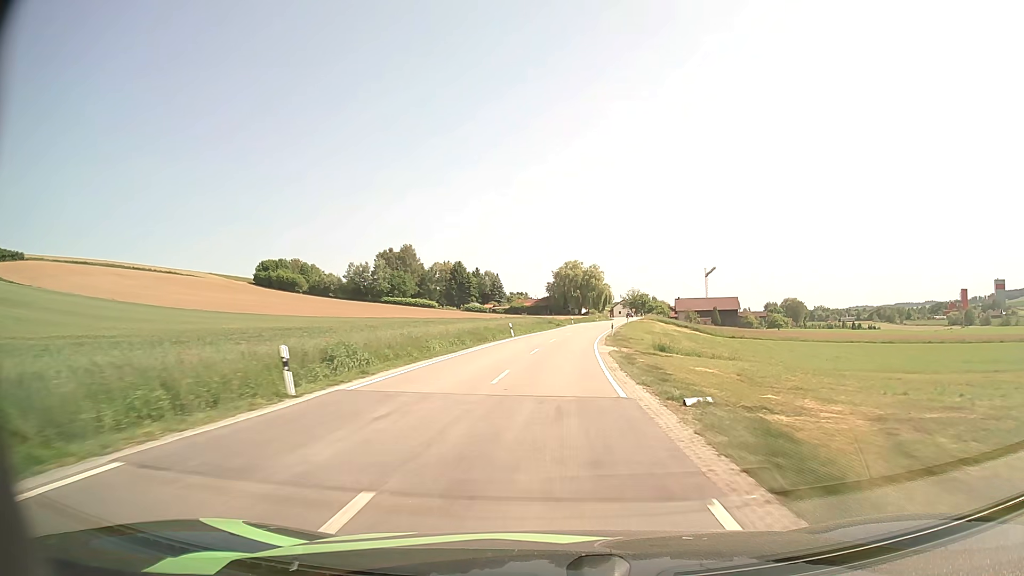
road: secondary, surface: asphalt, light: Day
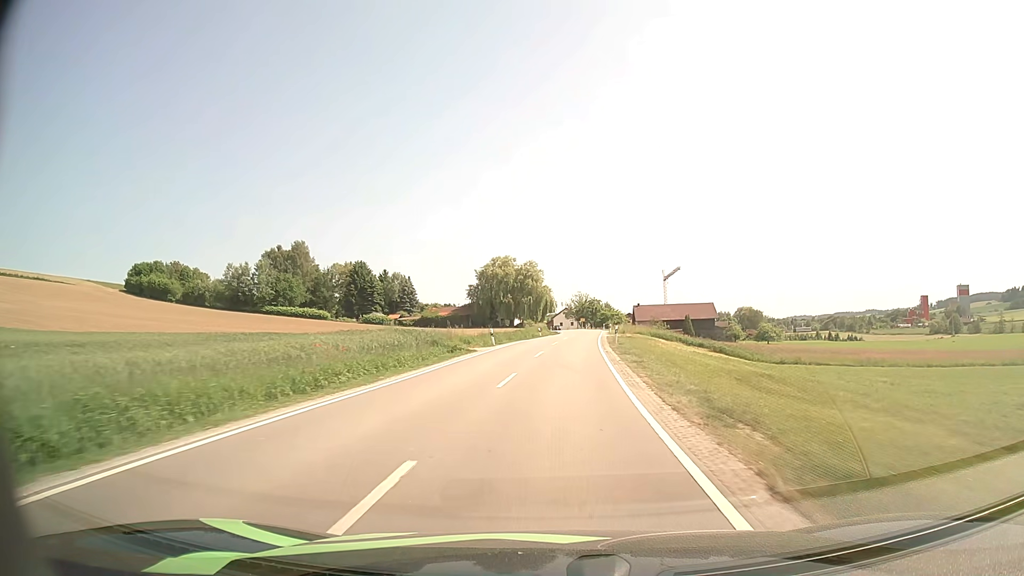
(+2.2, +48.3) m; +5°
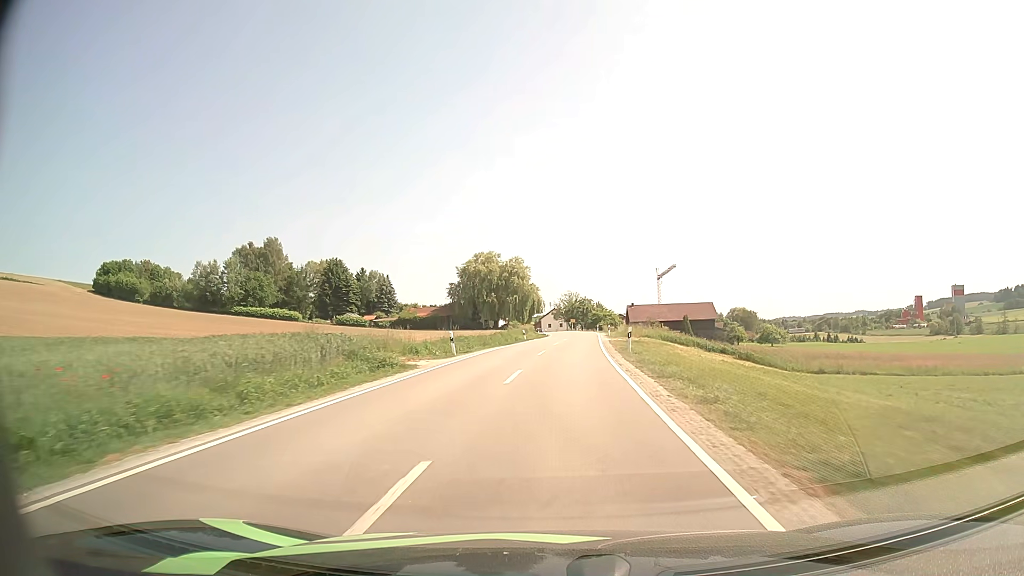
(+0.2, +12.0) m; +1°
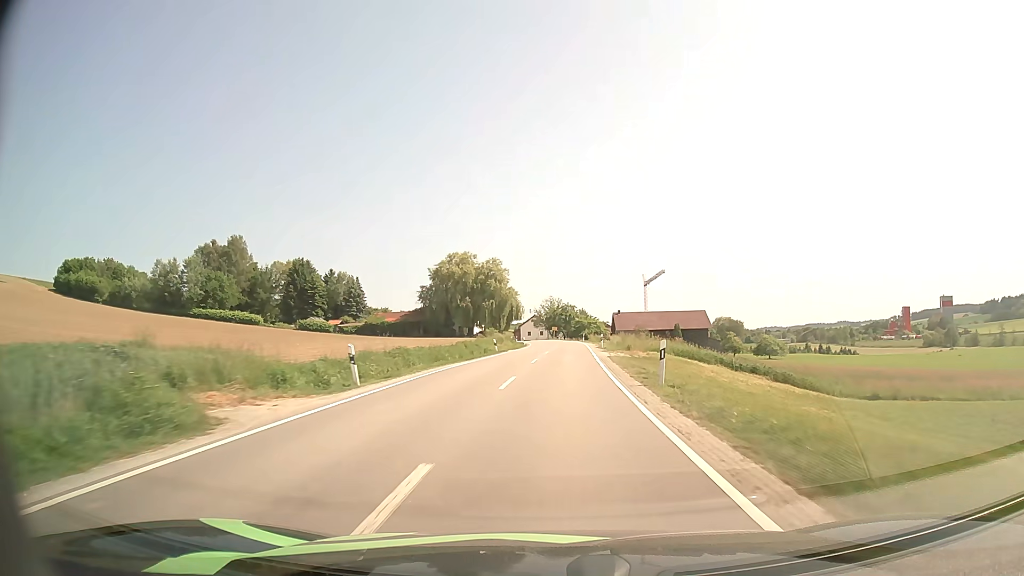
(+0.2, +12.0) m; +2°
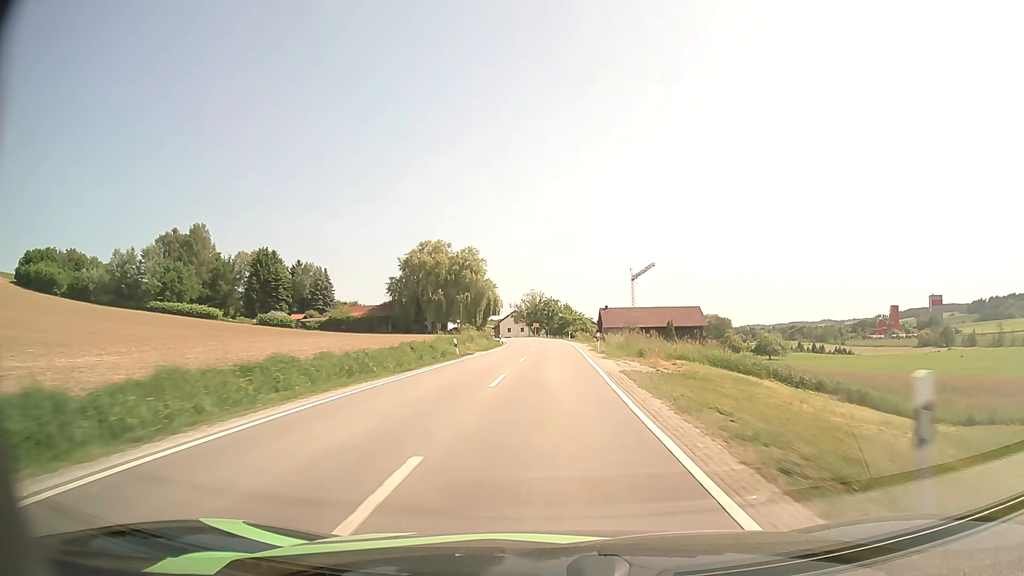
(+0.2, +11.8) m; +2°
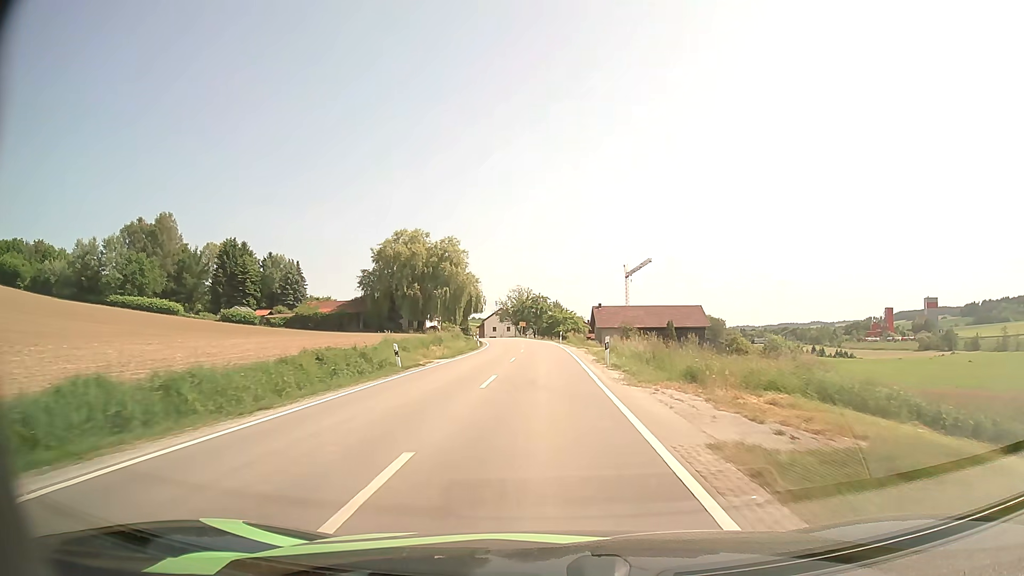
(+0.1, +11.6) m; +1°
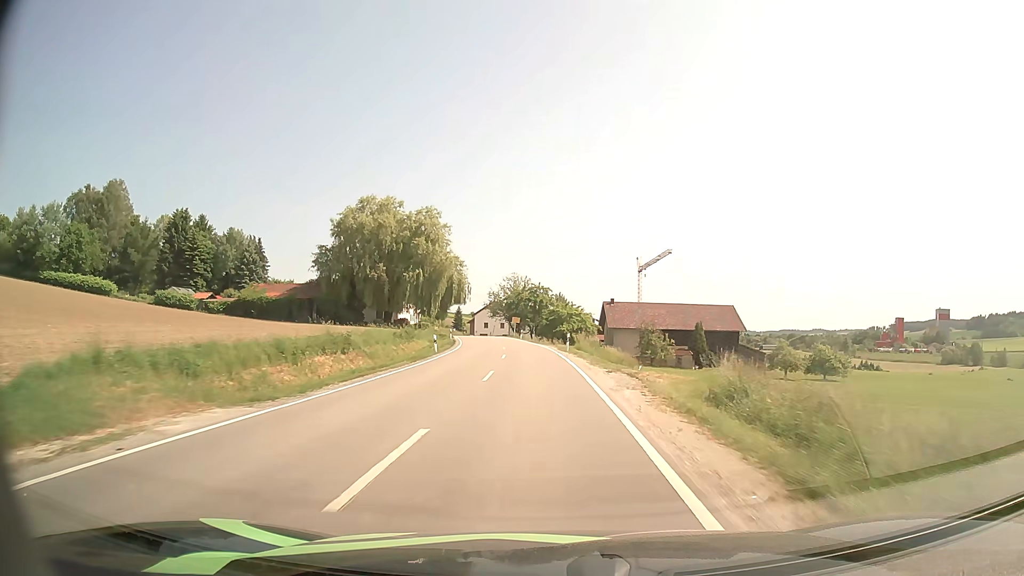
(+0.1, +22.3) m; 0°
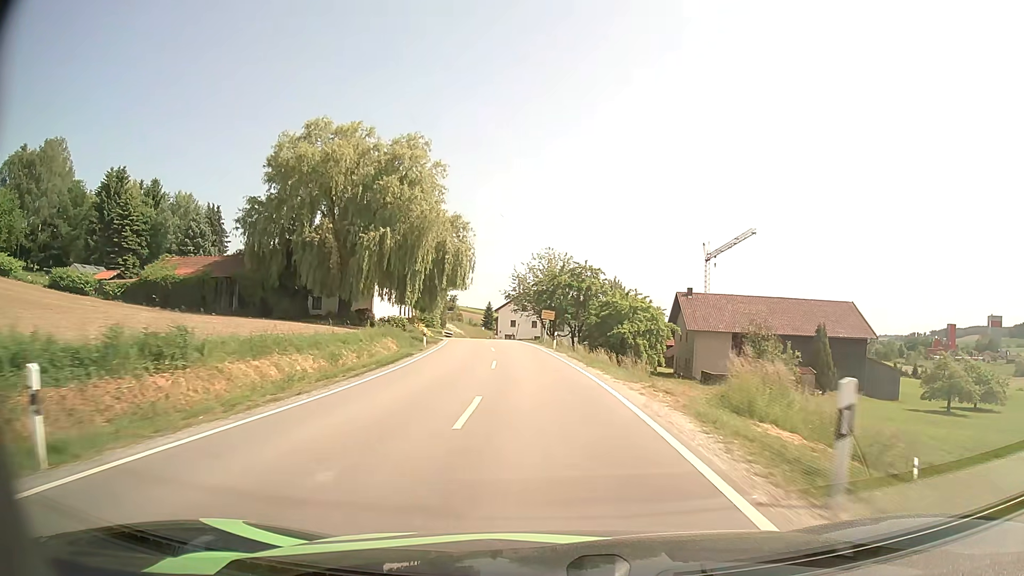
(-0.8, +32.1) m; -3°
